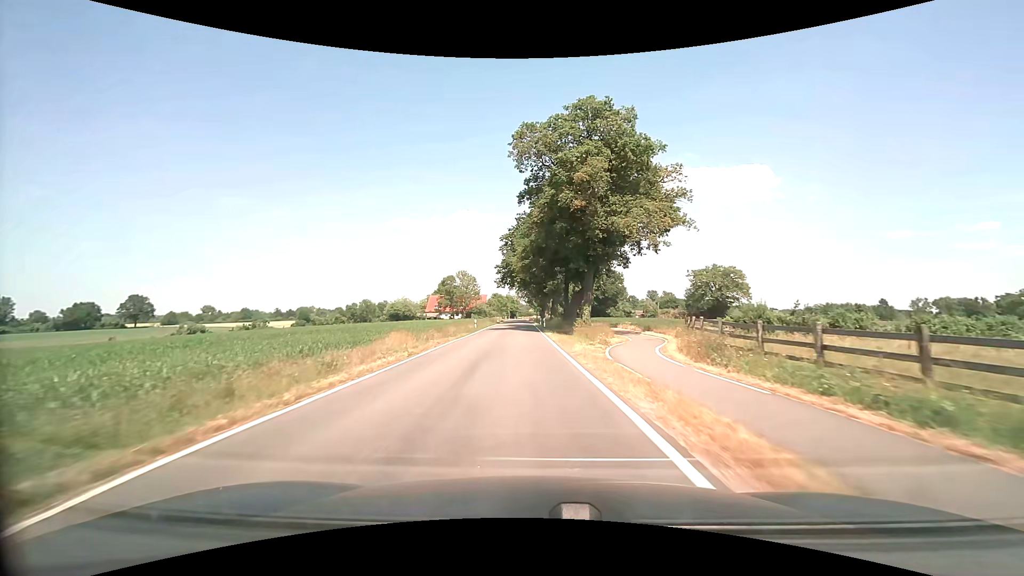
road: tertiary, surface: asphalt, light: Day
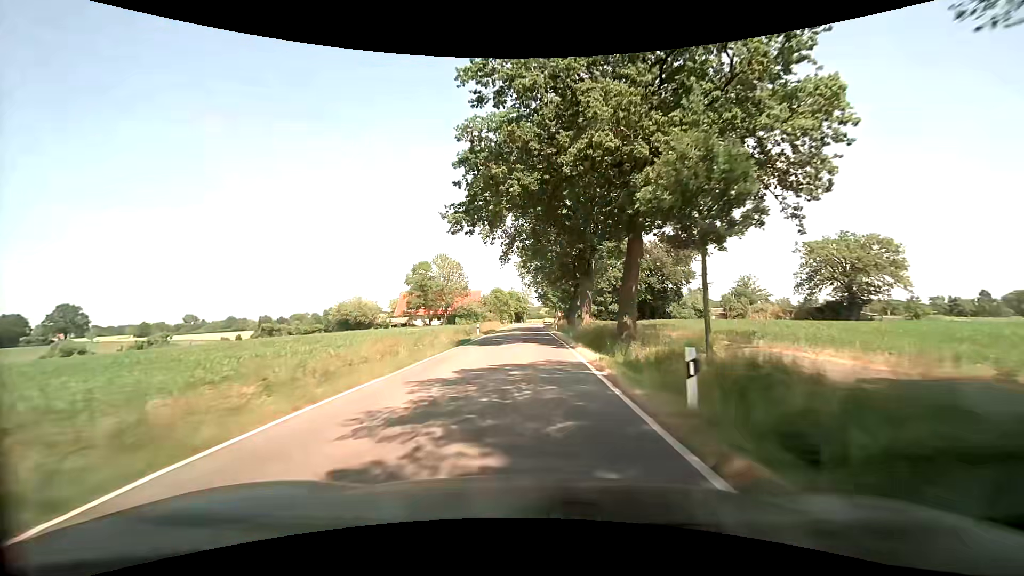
(-1.3, +53.9) m; -1°
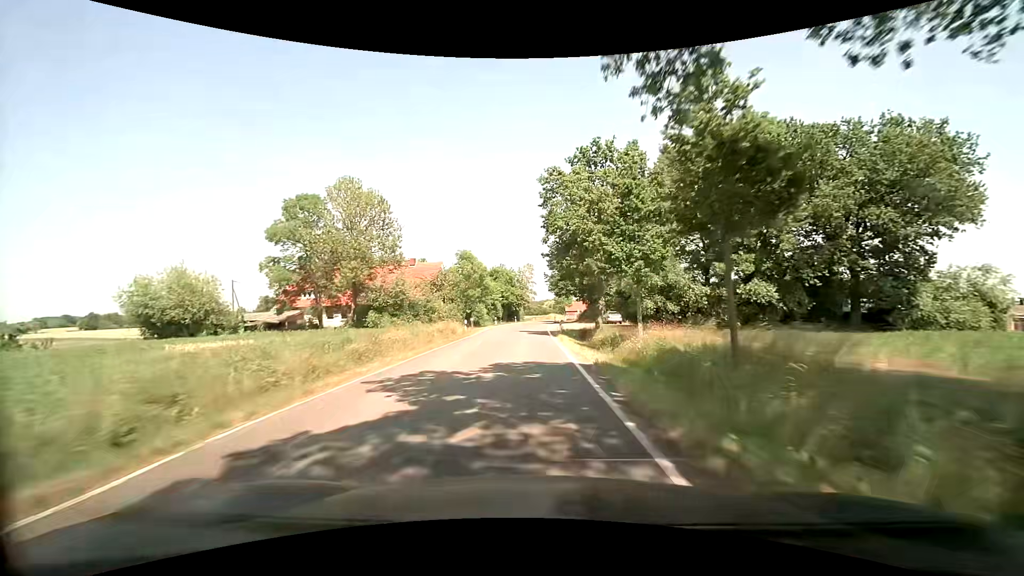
(-0.6, +58.0) m; 0°
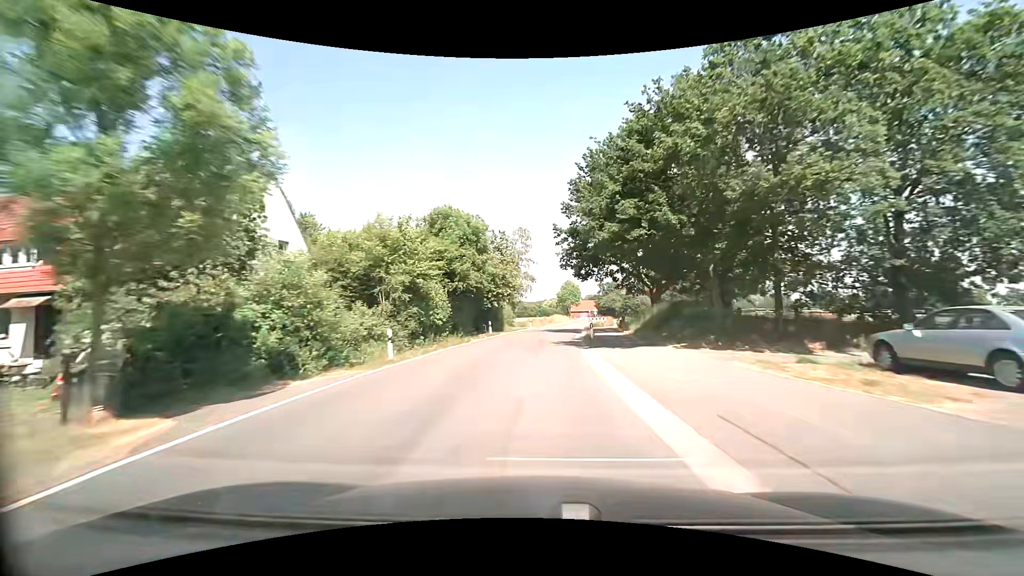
(-0.2, +46.1) m; 0°
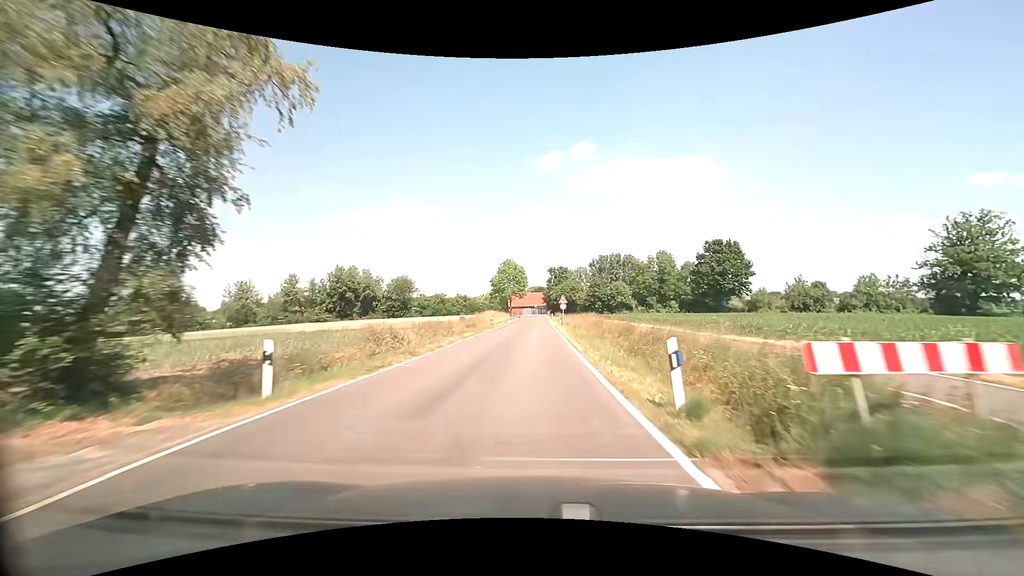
(+3.3, +52.0) m; +7°
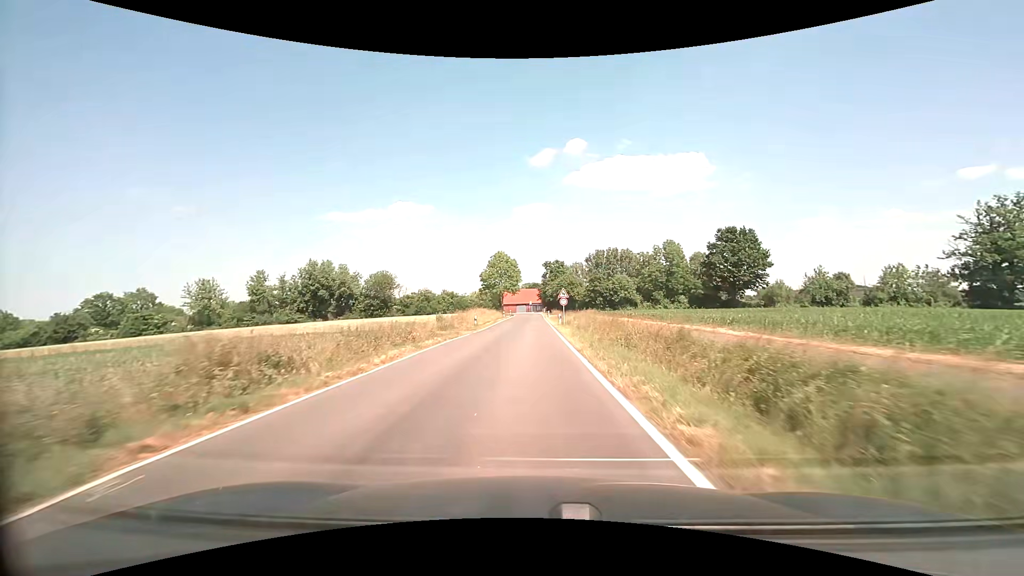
(+0.1, +9.8) m; +1°
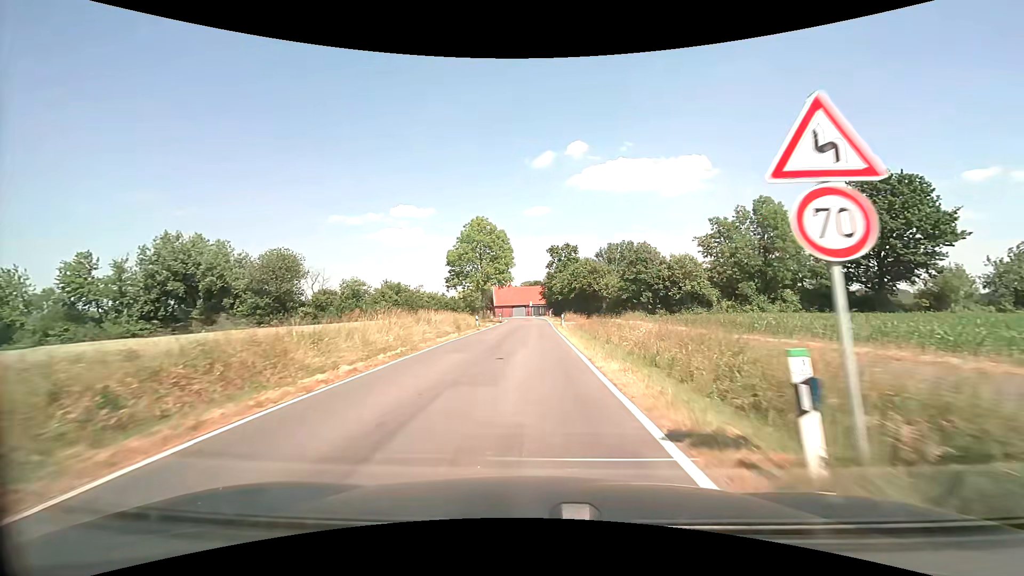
(+0.1, +36.9) m; 0°
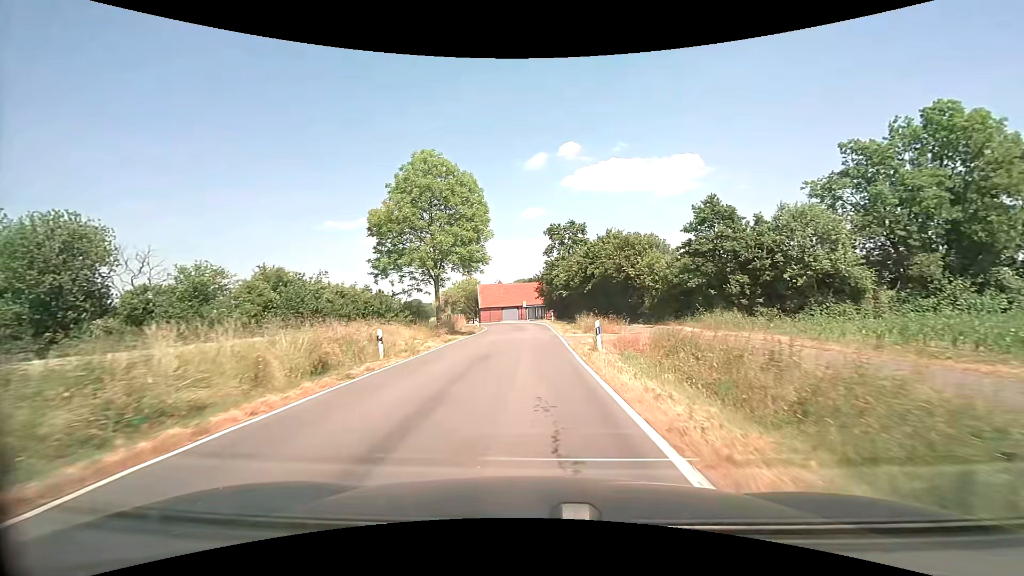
(+0.1, +24.6) m; 0°
(0, +10) (0, +20) (0, +30) (0, +40) (-1, +50) (-2, +60) (-4, +70) (-7, +79) (-11, +88) (-15, +97) m
